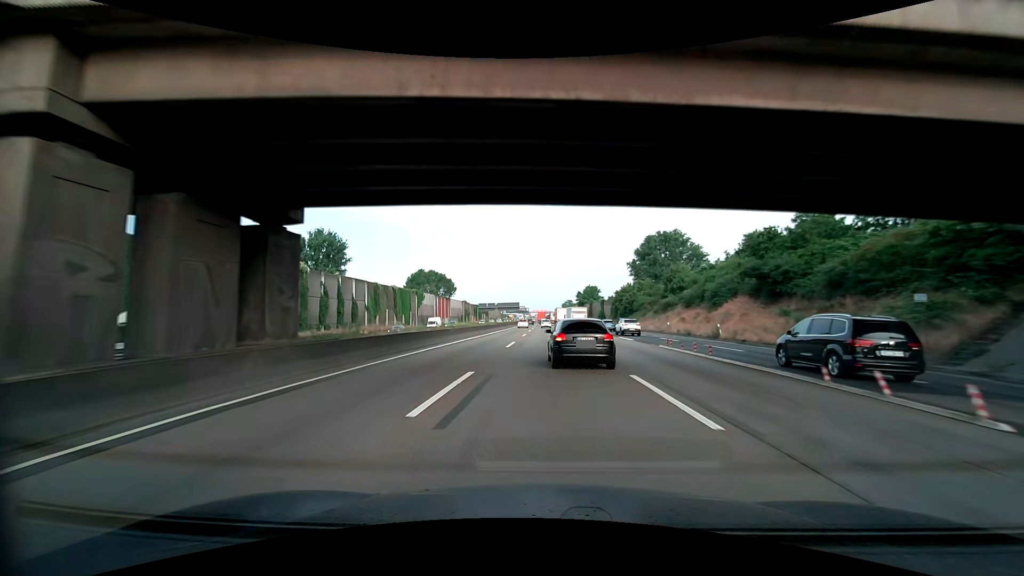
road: motorway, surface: asphalt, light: Day
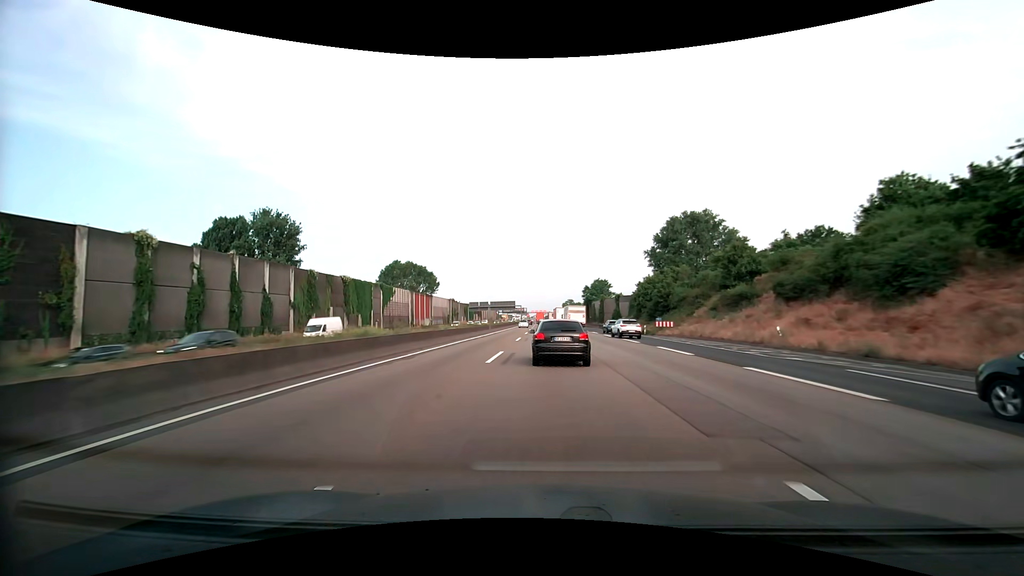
(0.0, +26.8) m; 0°
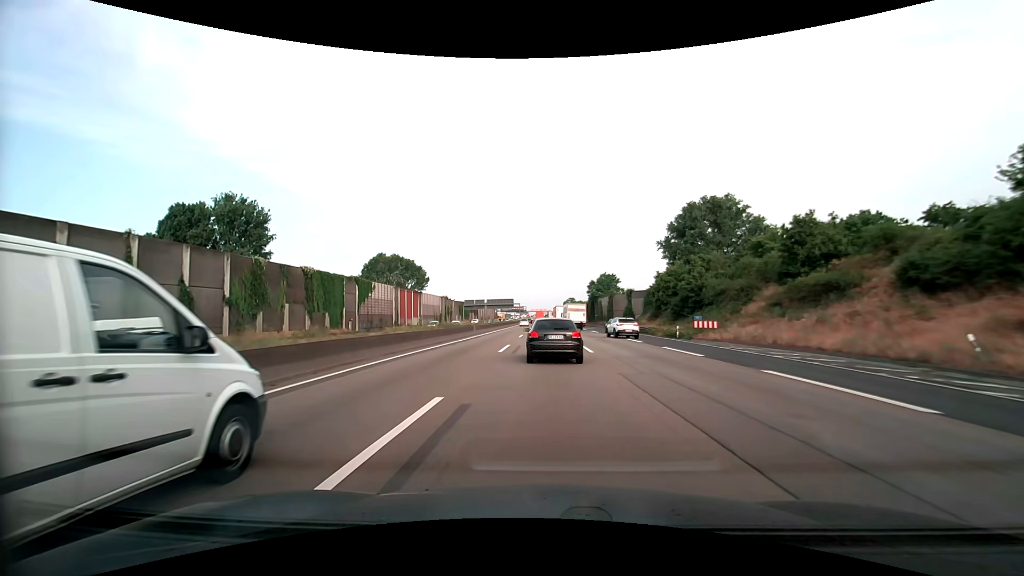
(0.0, +13.4) m; 0°
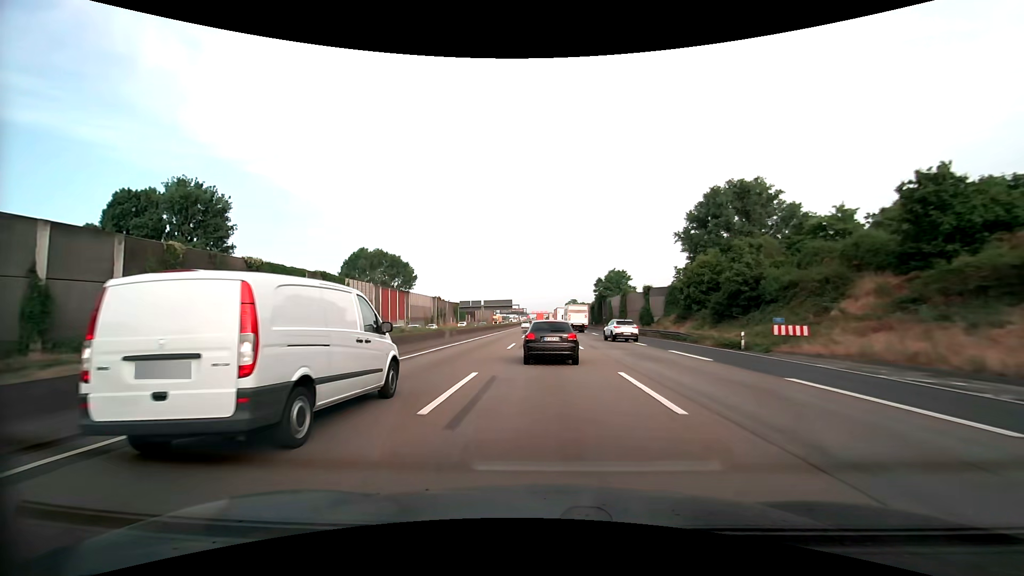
(0.0, +13.5) m; 0°
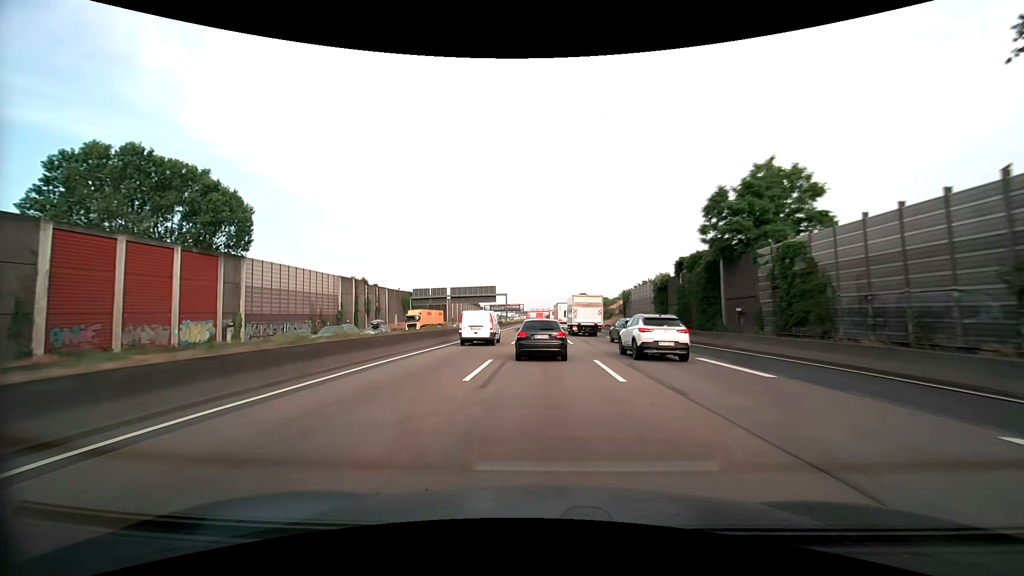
(-0.1, +68.1) m; 0°
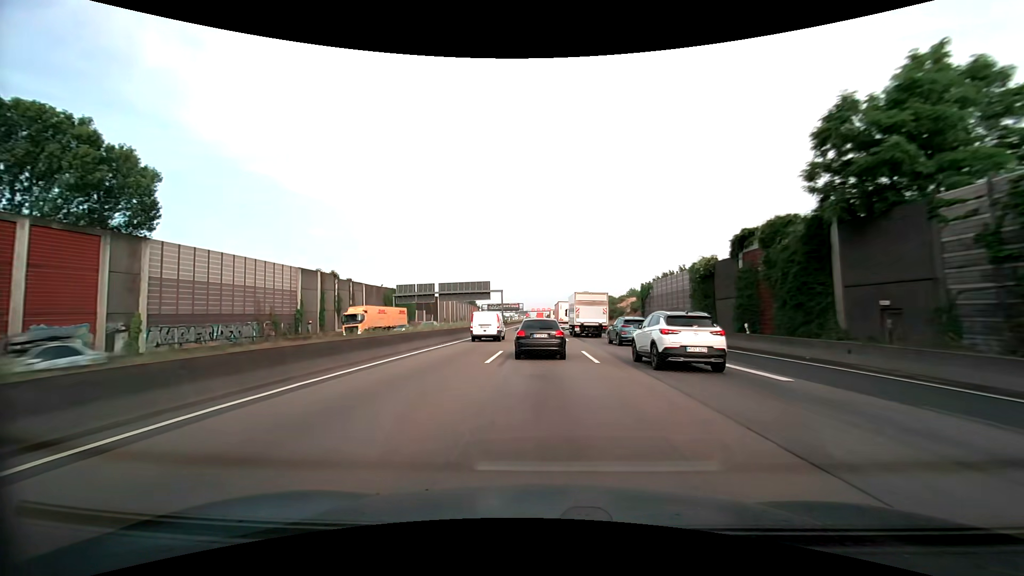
(0.0, +13.5) m; 0°
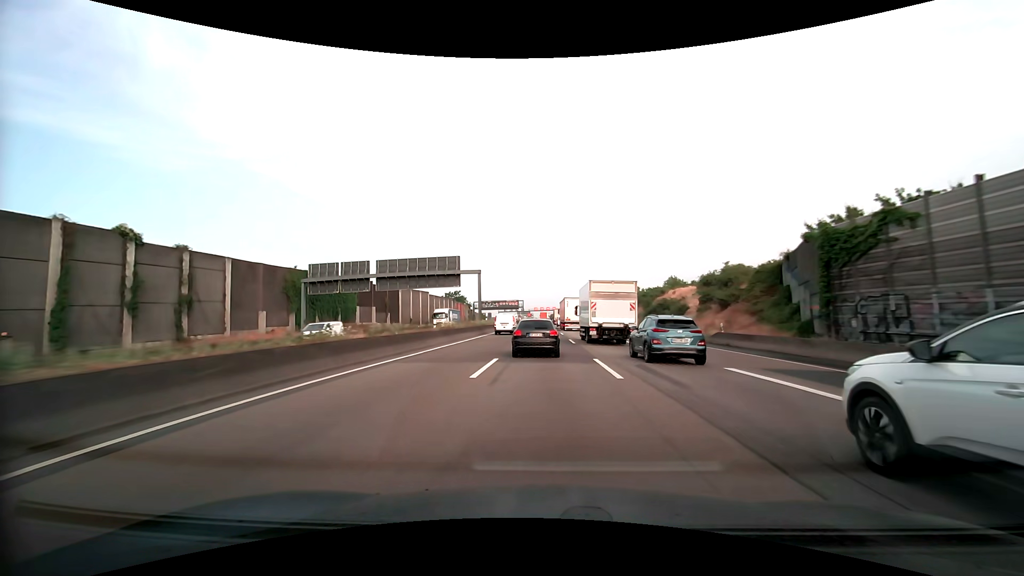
(0.0, +40.1) m; 0°
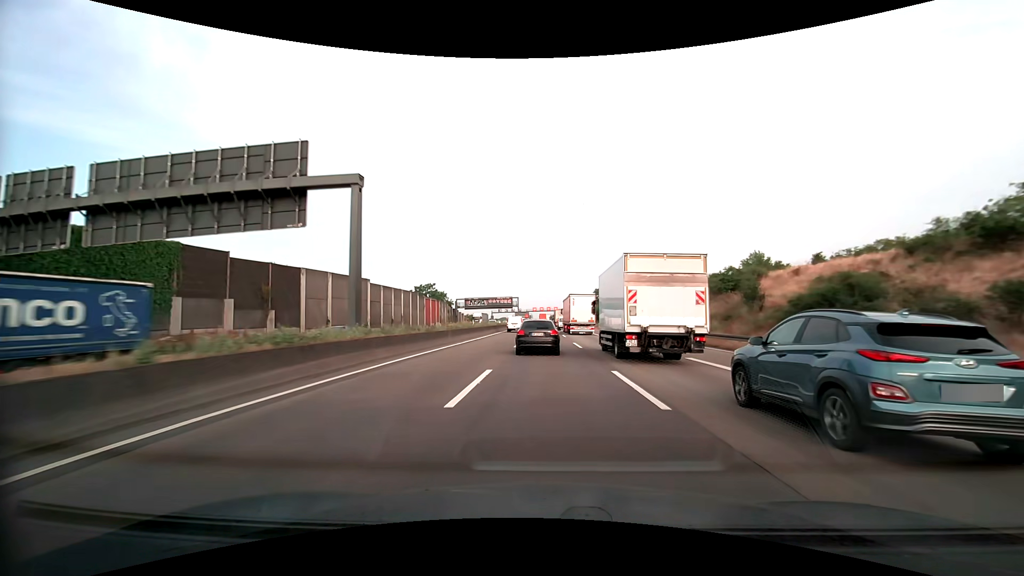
(-0.2, +39.8) m; 0°
(0, +10) (0, +20) (0, +30) (0, +40) (0, +50) (0, +60) (0, +70) (0, +80) (0, +90) (0, +100) m
